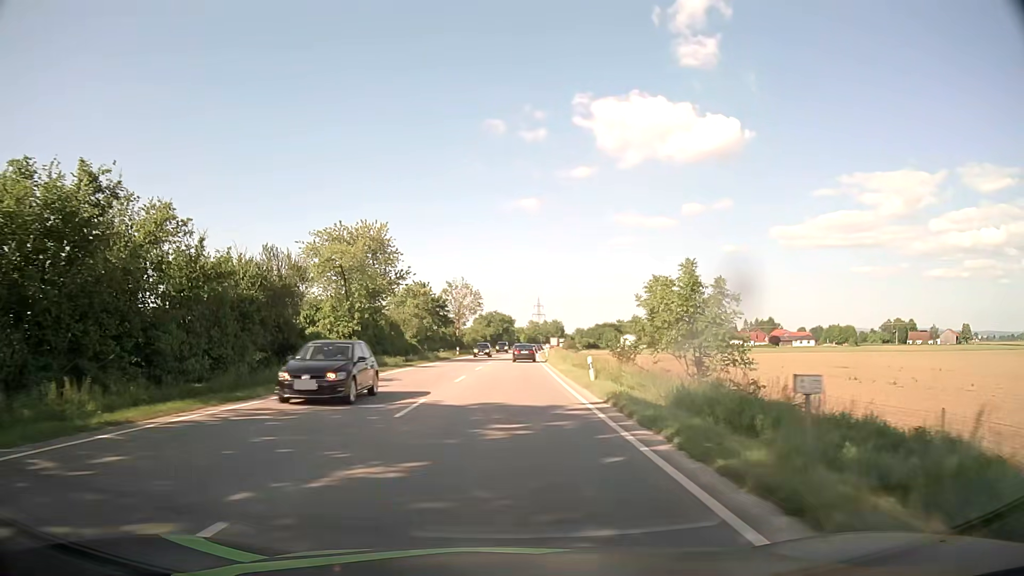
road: primary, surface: asphalt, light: Day
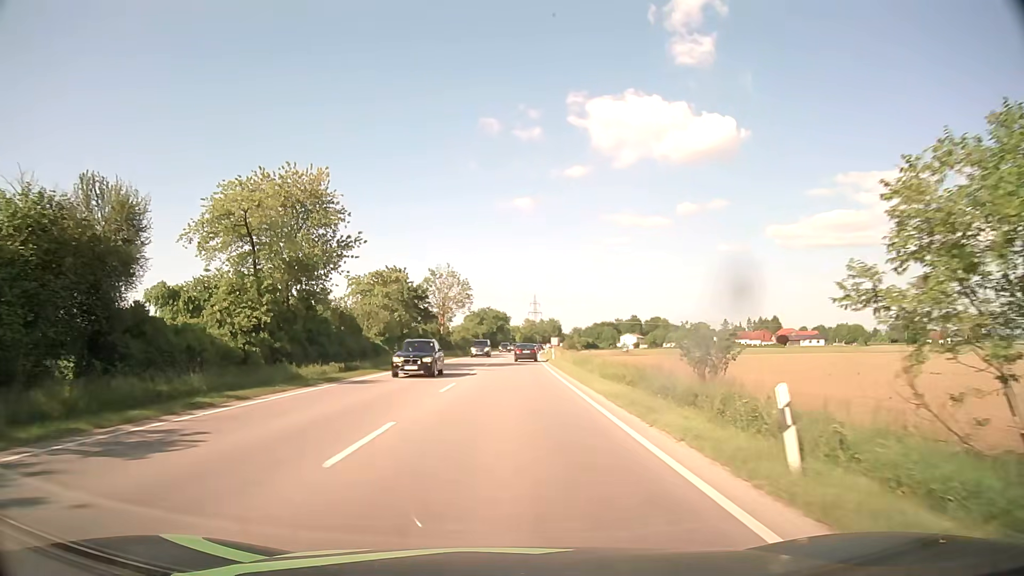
(+0.1, +17.4) m; +1°
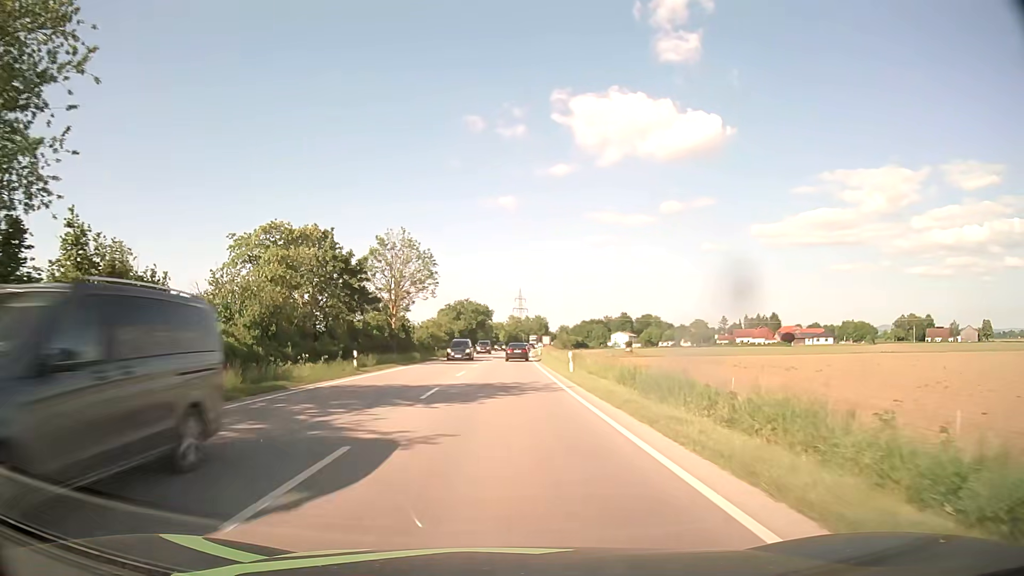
(+0.3, +26.3) m; +2°
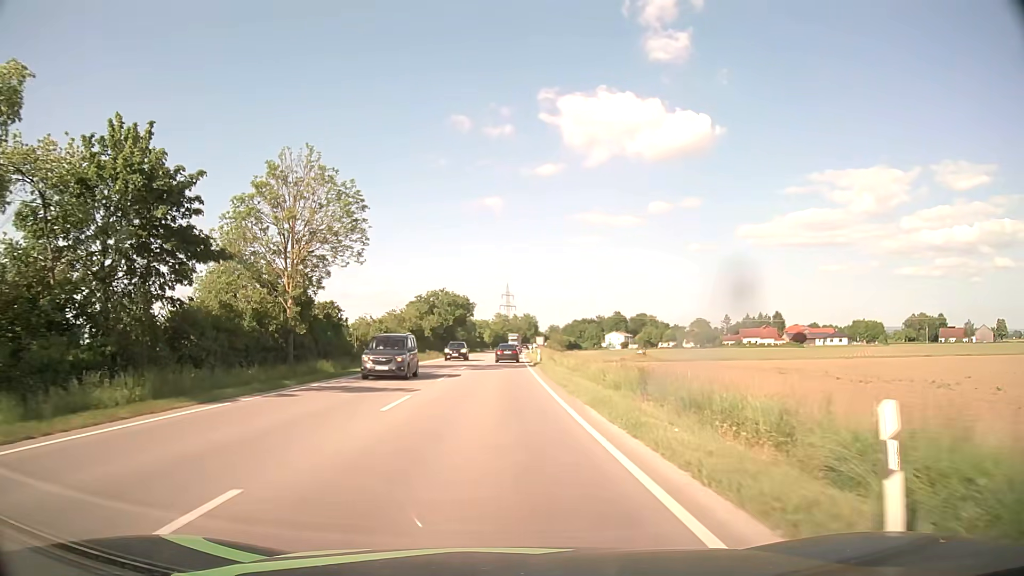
(+0.3, +26.3) m; +1°
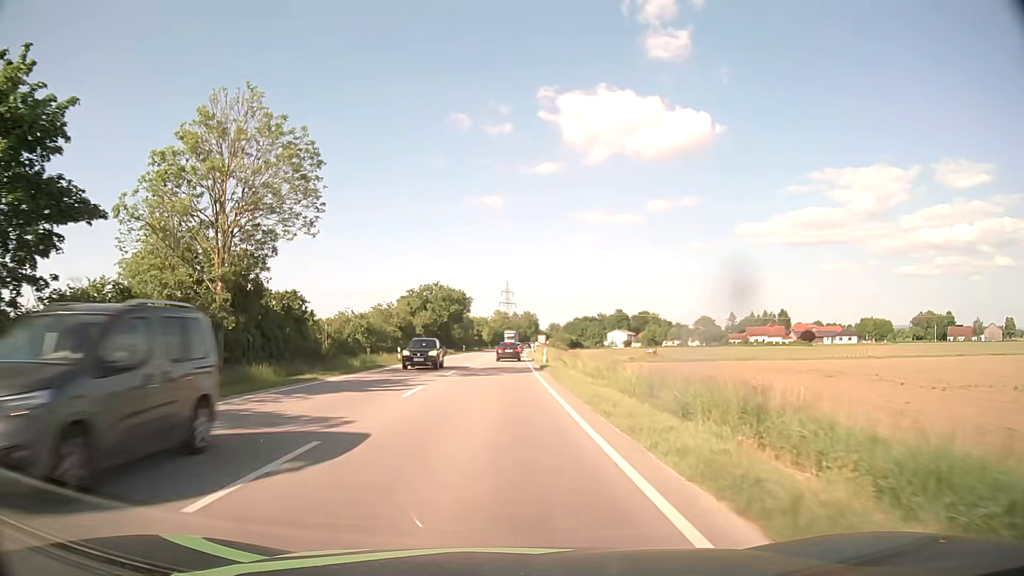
(0.0, +8.8) m; 0°
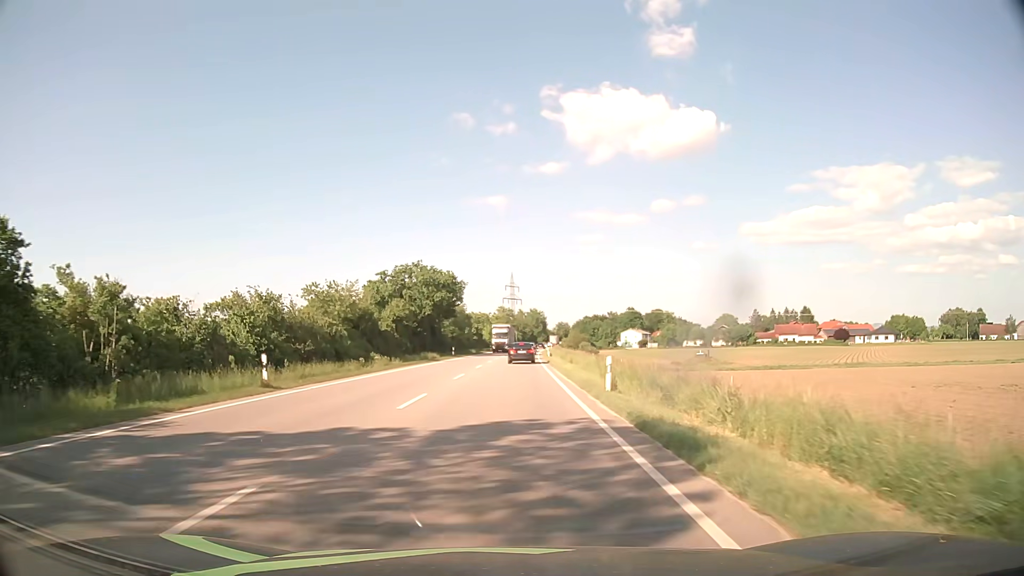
(-0.1, +26.6) m; 0°
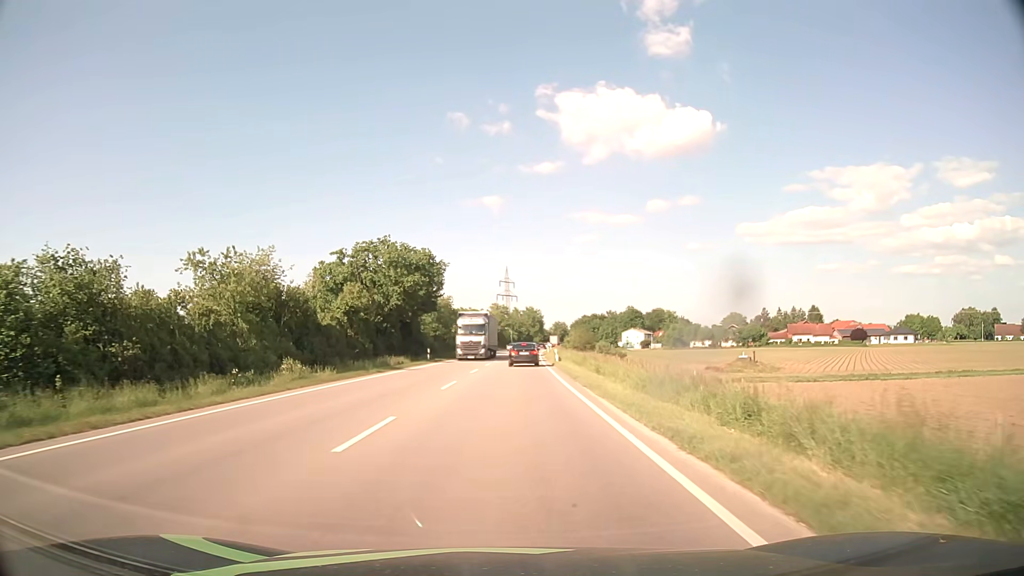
(+0.1, +17.5) m; +1°
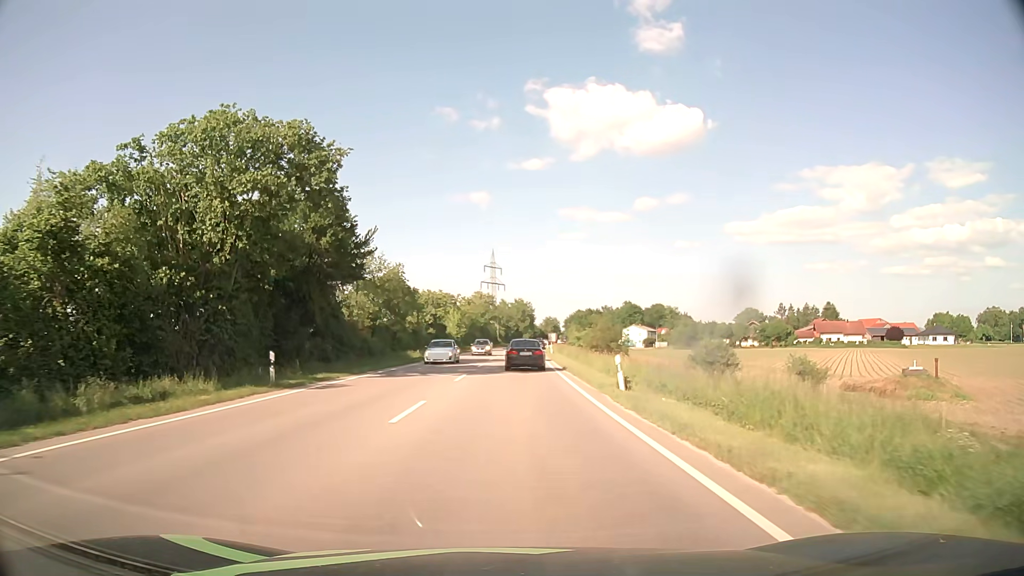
(+0.3, +32.2) m; +1°
(0, +10) (0, +20) (0, +30) (+1, +40) (+1, +50) (+1, +60) (+2, +70) (+2, +80) (+3, +90) (+3, +100) m
